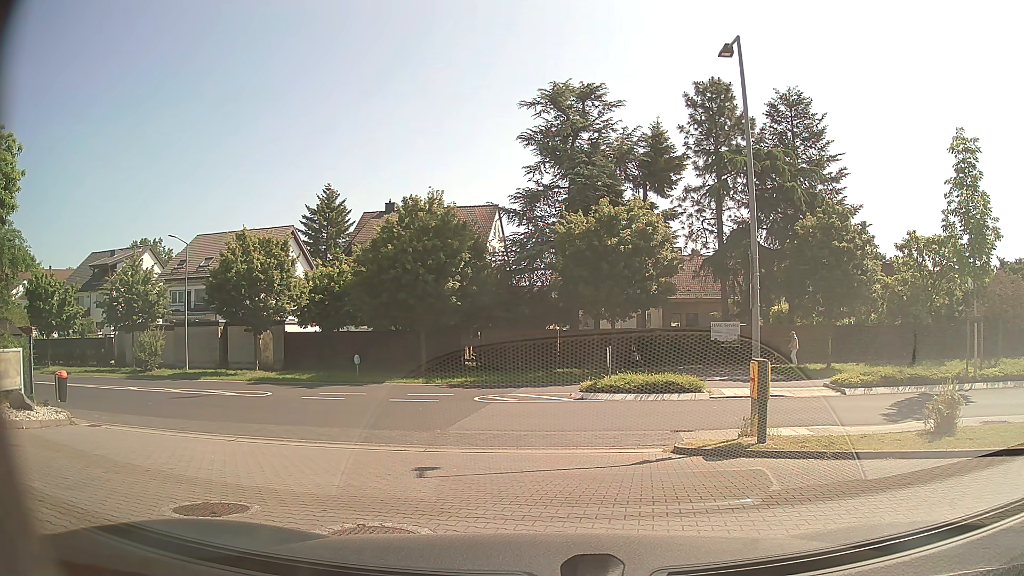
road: service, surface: paving_stones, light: Day
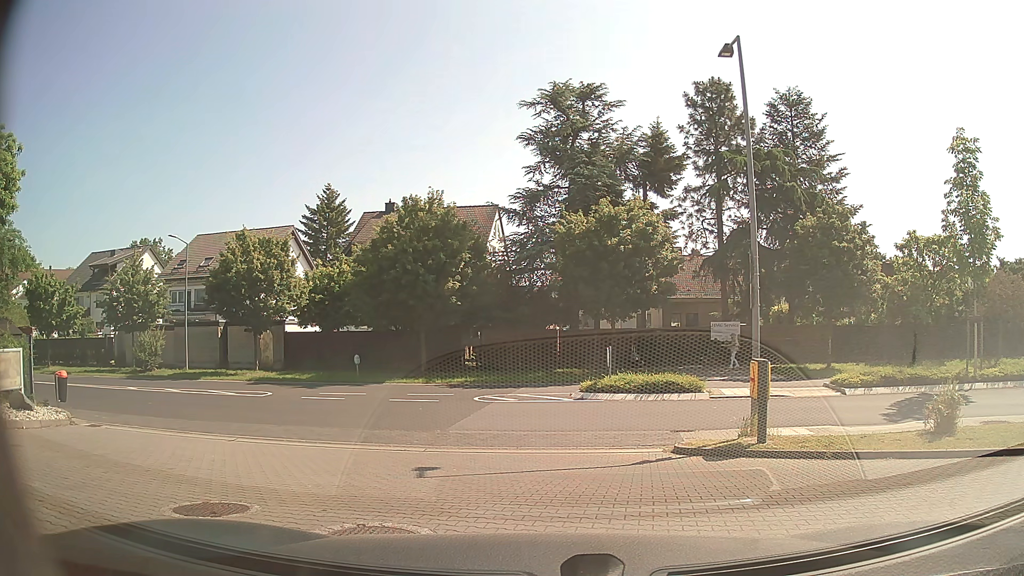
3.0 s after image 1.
(0.0, 0.0) m; 0°
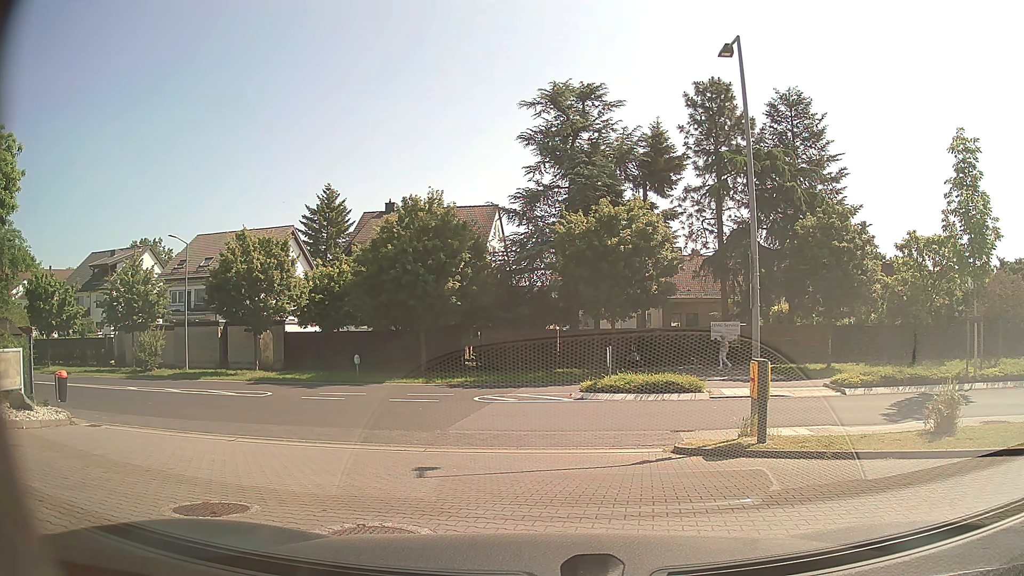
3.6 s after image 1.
(0.0, 0.0) m; 0°
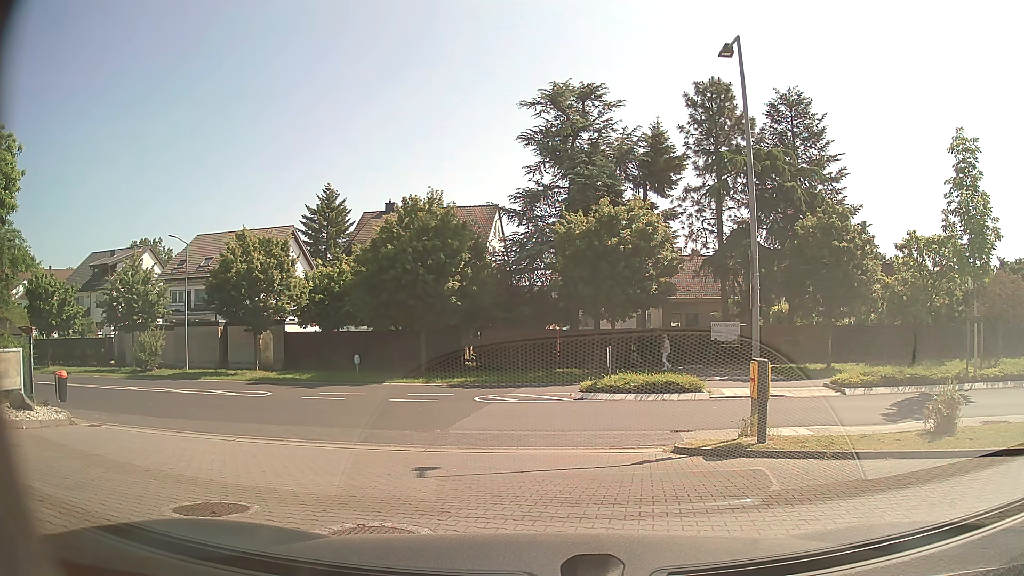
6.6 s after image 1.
(0.0, 0.0) m; 0°
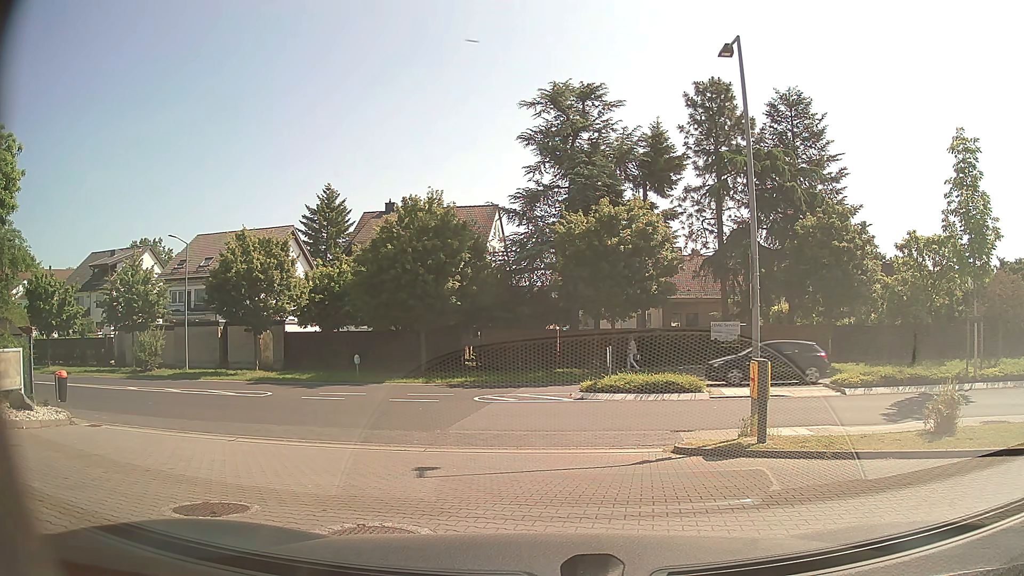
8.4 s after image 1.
(0.0, 0.0) m; 0°
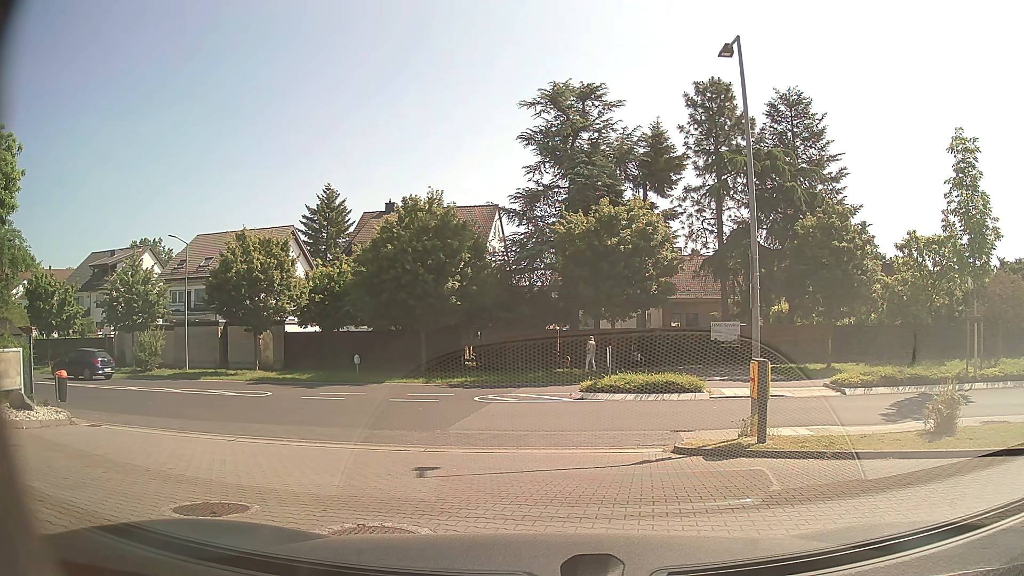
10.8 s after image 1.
(0.0, 0.0) m; 0°
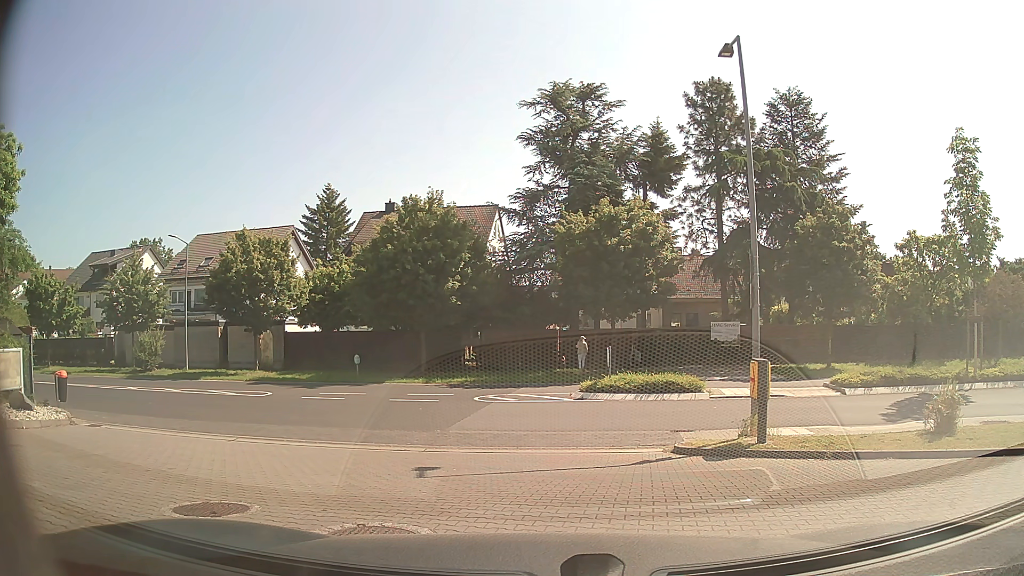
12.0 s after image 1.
(0.0, 0.0) m; 0°
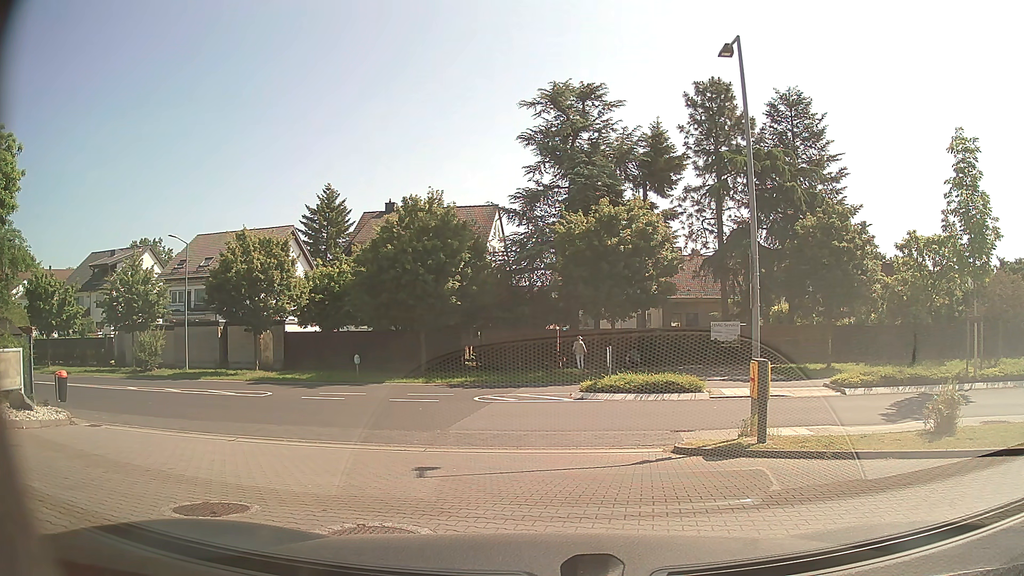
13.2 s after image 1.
(0.0, 0.0) m; 0°
